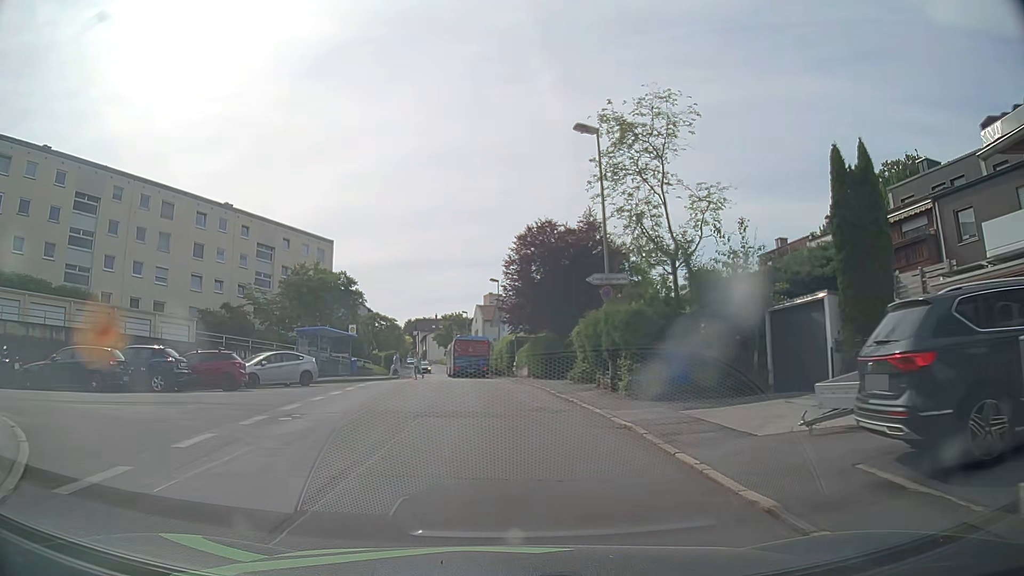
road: residential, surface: asphalt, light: Day
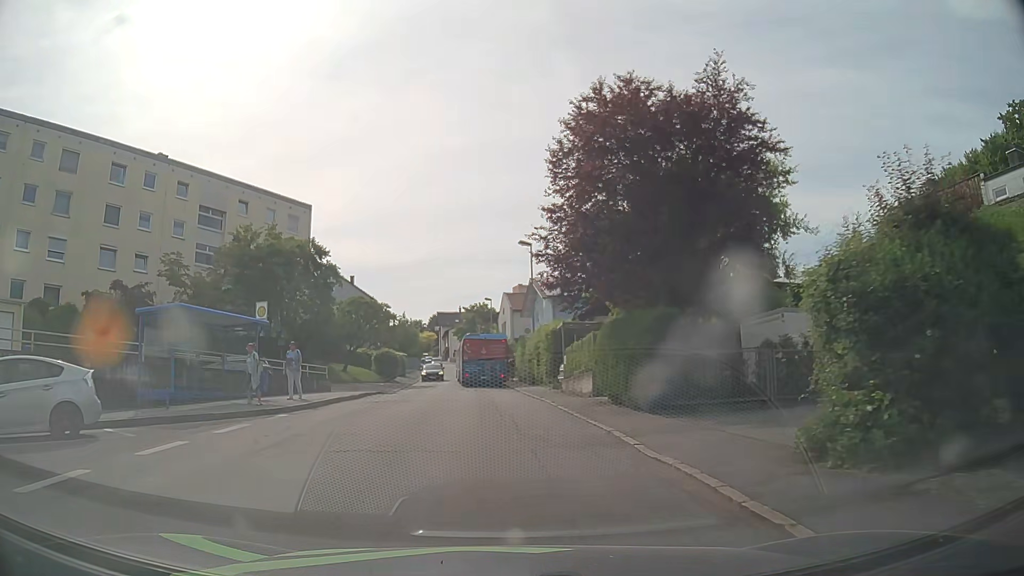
(-0.5, +18.5) m; -3°
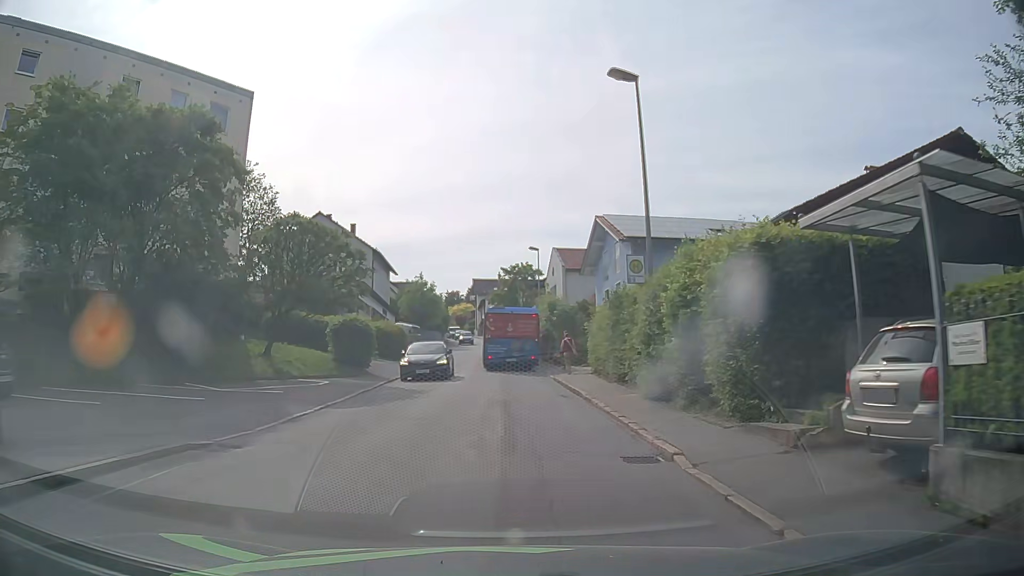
(-0.9, +22.5) m; -4°
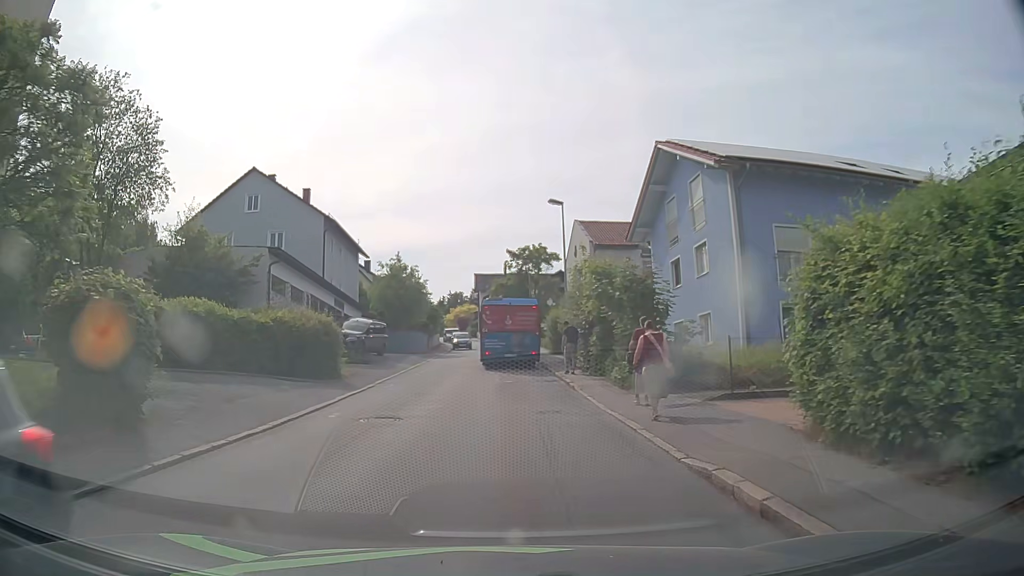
(-0.1, +18.6) m; -1°
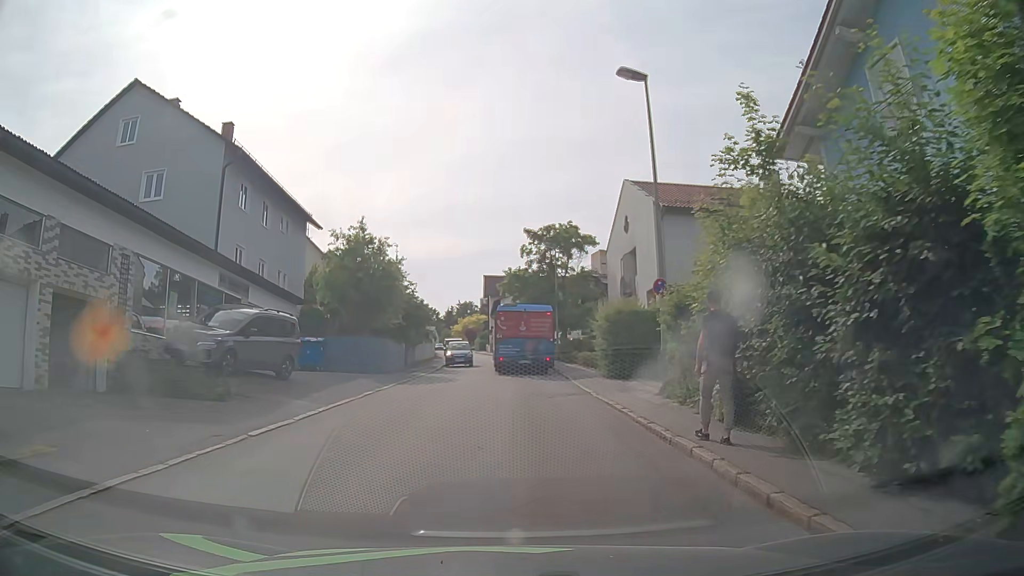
(-0.3, +18.4) m; -1°
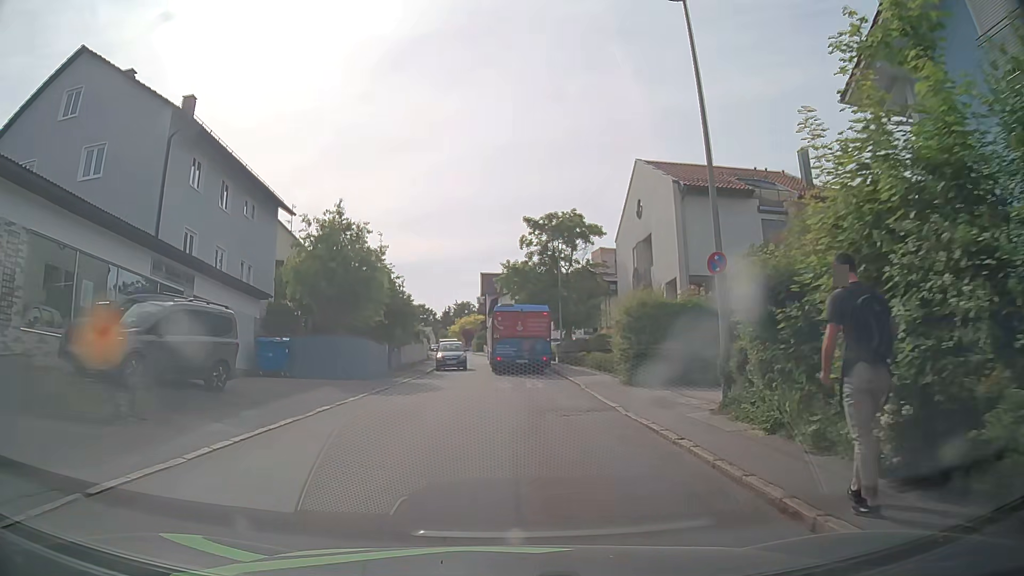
(0.0, +4.5) m; 0°
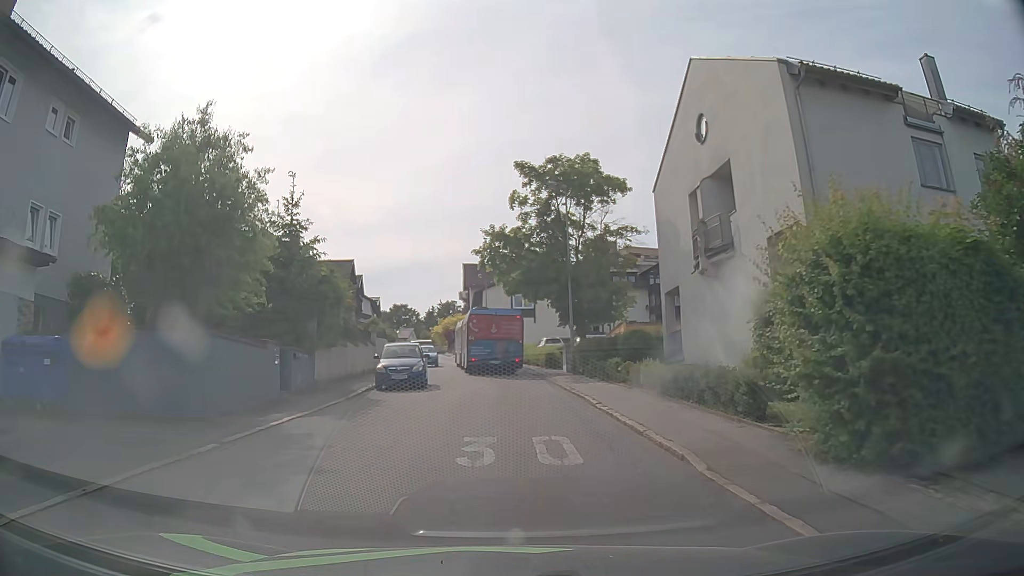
(+0.3, +13.6) m; 0°
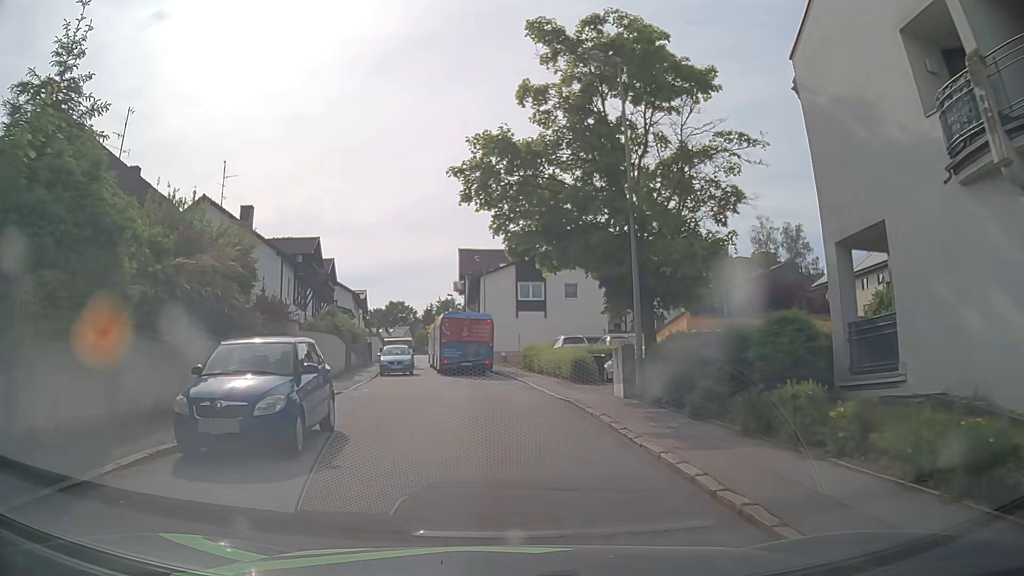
(+0.3, +13.7) m; +1°
(0, +10) (-1, +20) (-2, +30) (-3, +40) (-4, +50) (-6, +60) (-7, +70) (-9, +79) (-10, +89) (-11, +99) m
